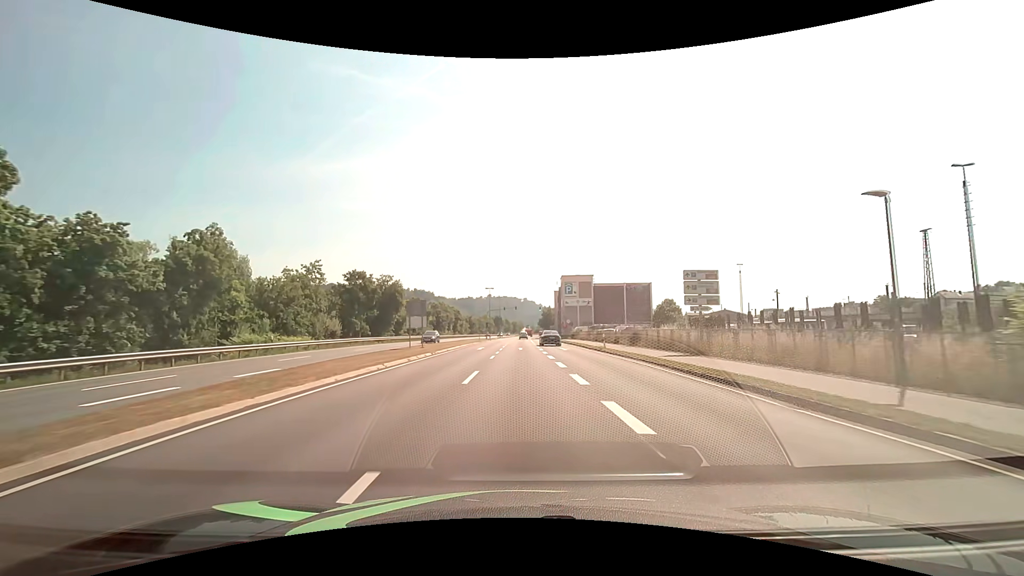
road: primary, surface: asphalt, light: Day
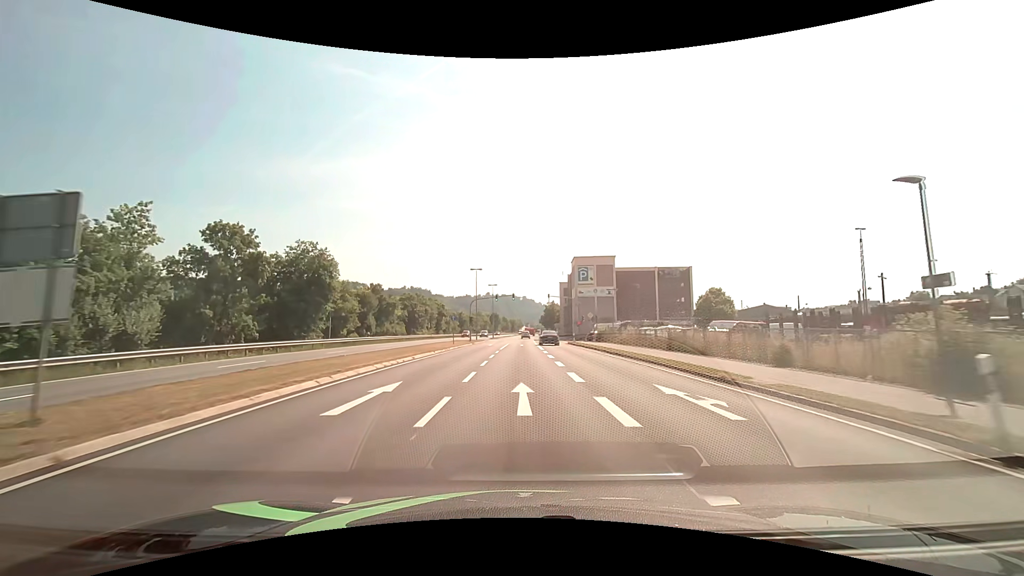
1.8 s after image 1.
(0.0, +29.5) m; 0°
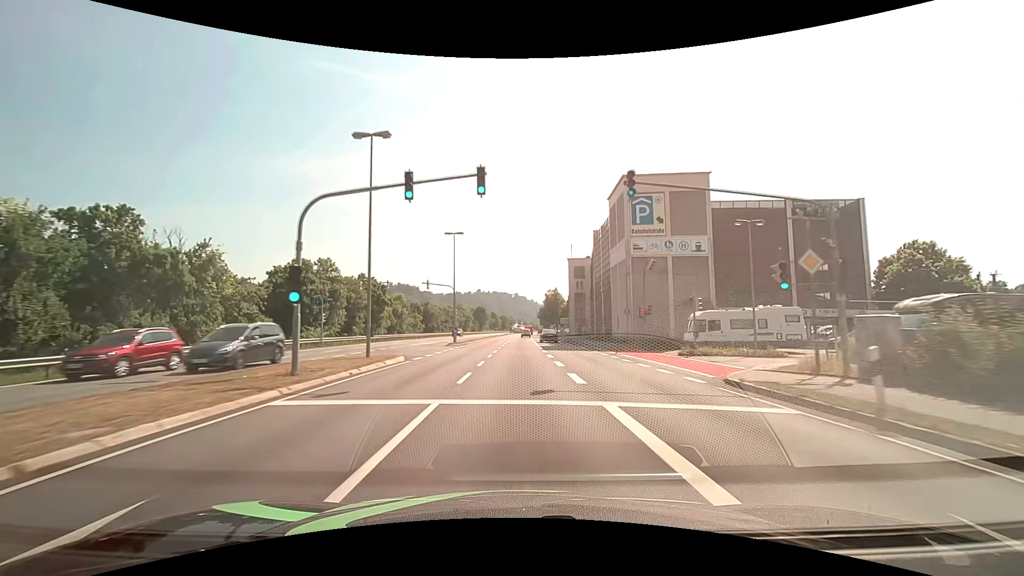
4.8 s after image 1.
(+0.3, +49.1) m; +1°
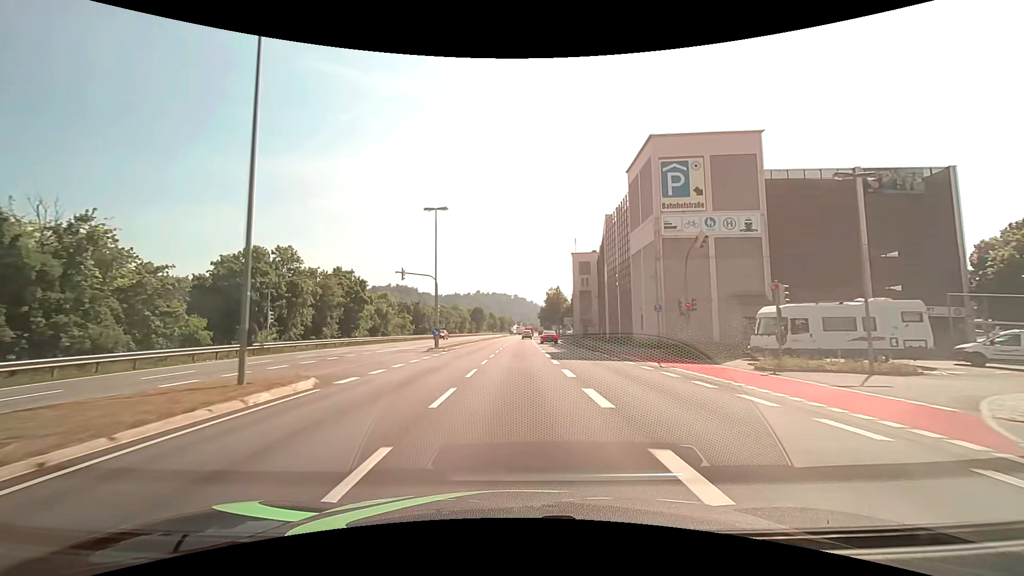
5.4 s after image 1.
(0.0, +9.8) m; 0°
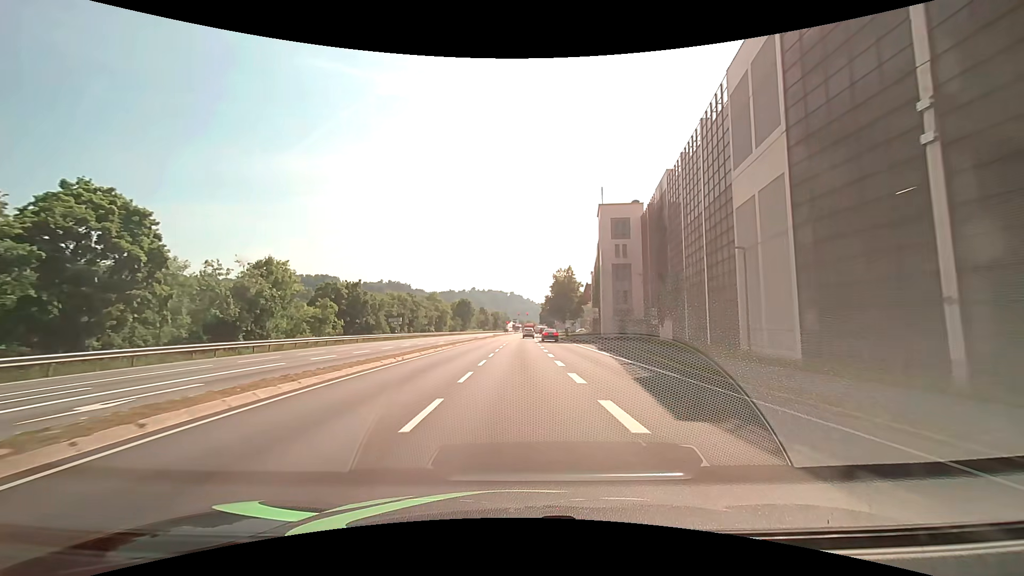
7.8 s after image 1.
(+0.1, +38.1) m; 0°
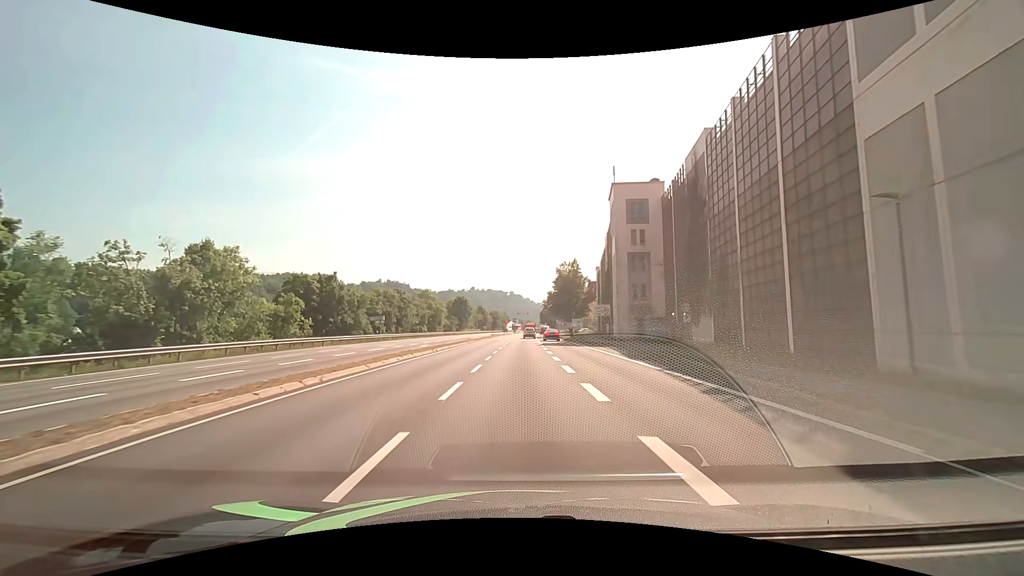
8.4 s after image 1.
(0.0, +9.1) m; 0°
(0, +10) (0, +20) (0, +30) (0, +40) (0, +50) (+1, +60) (+1, +70) (+1, +80) (+2, +90) (+2, +100) m
